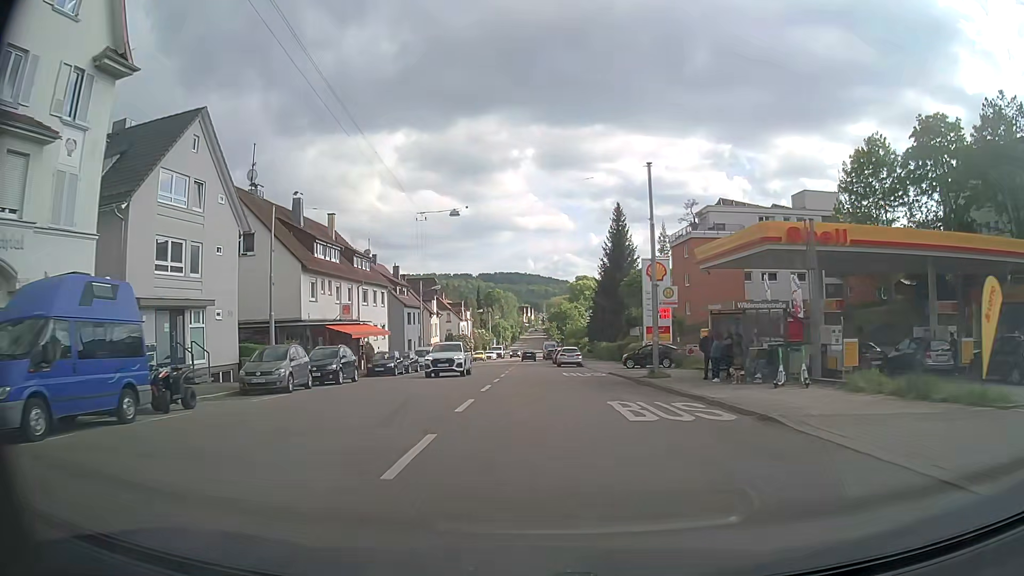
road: secondary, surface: asphalt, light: Day
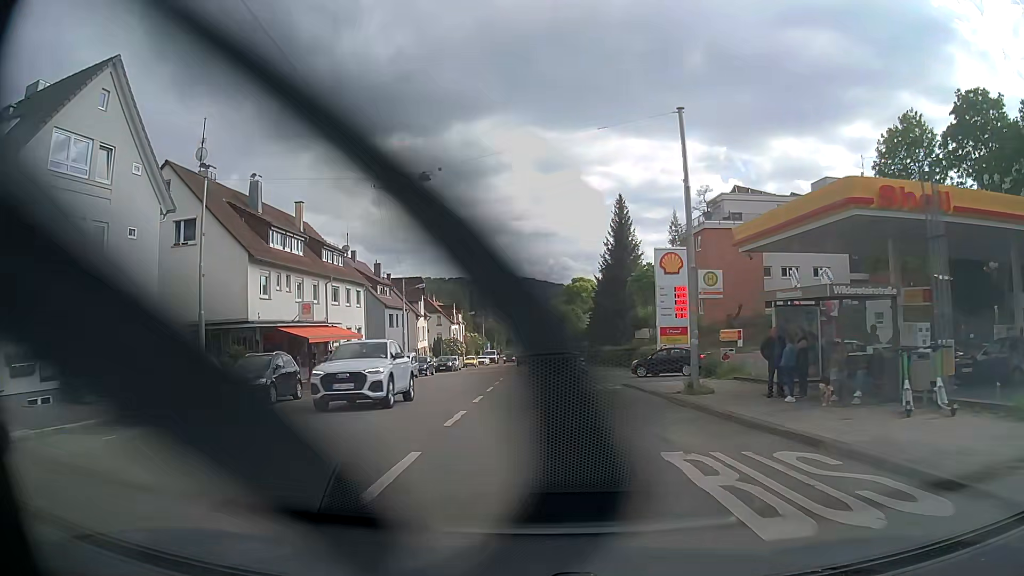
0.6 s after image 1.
(+0.1, +7.0) m; 0°
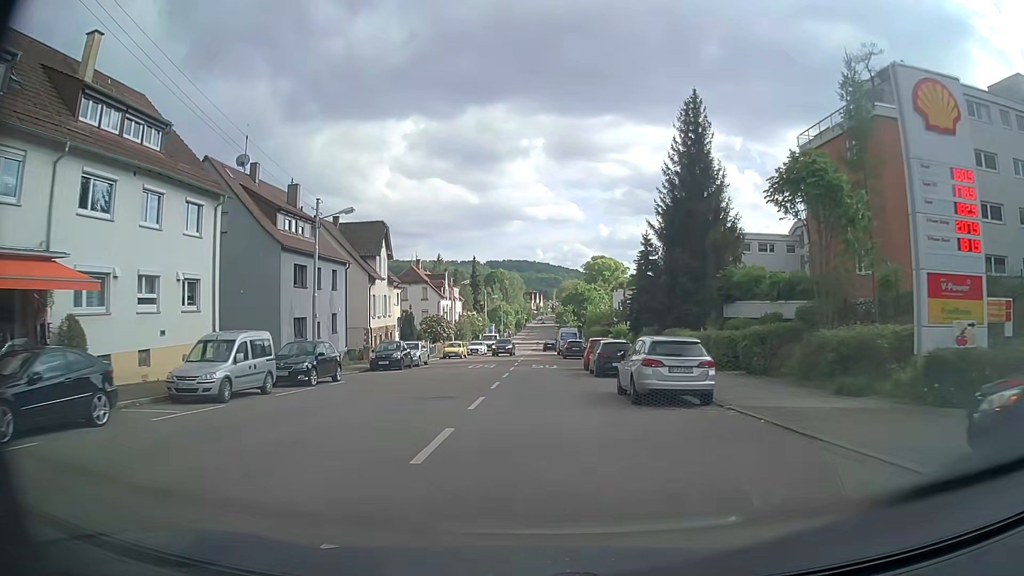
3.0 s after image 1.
(-0.2, +28.6) m; -1°
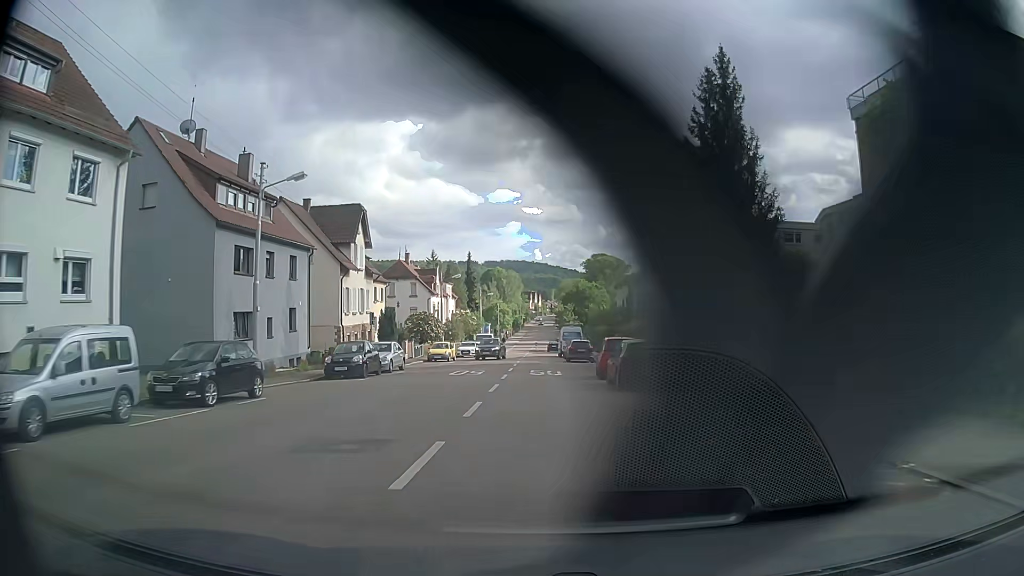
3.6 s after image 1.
(0.0, +7.3) m; 0°
